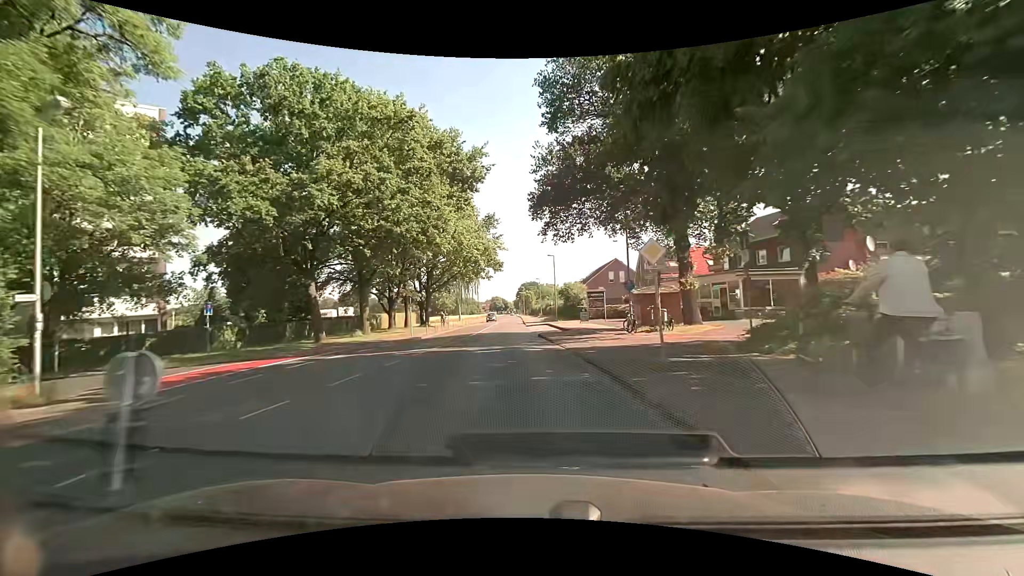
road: tertiary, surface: asphalt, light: Day
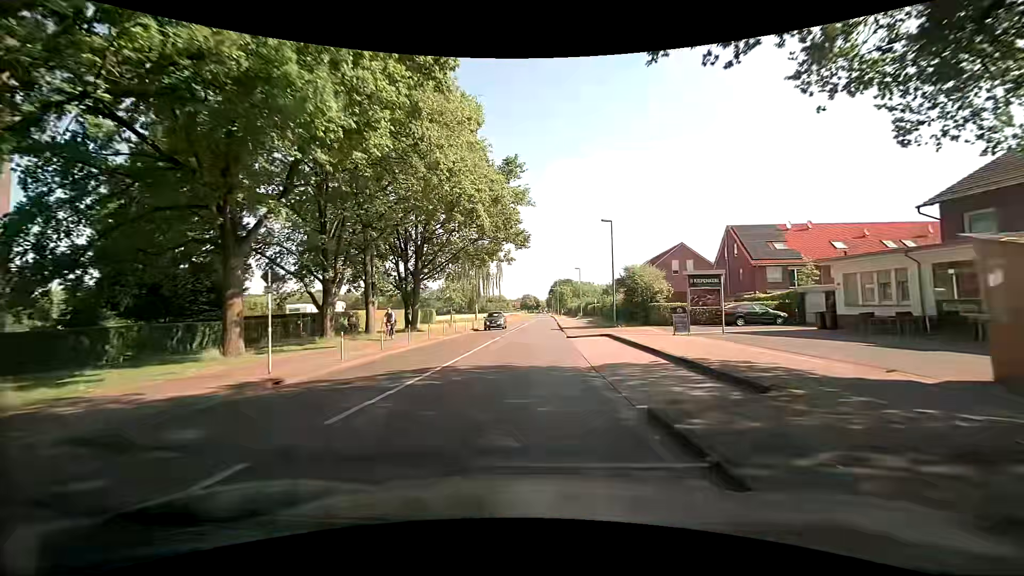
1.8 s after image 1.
(-0.8, +22.0) m; -4°
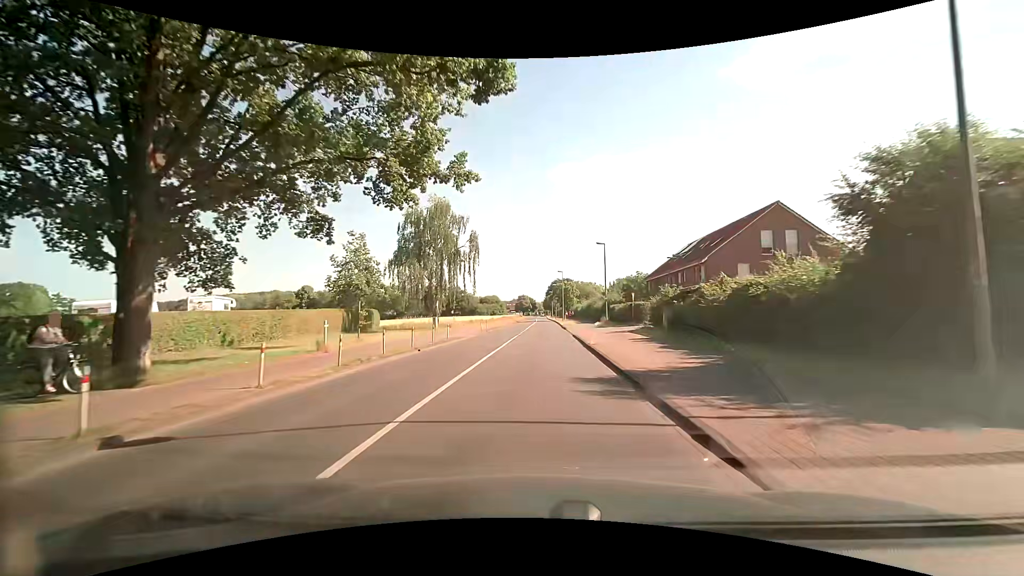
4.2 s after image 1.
(+0.1, +29.5) m; +1°
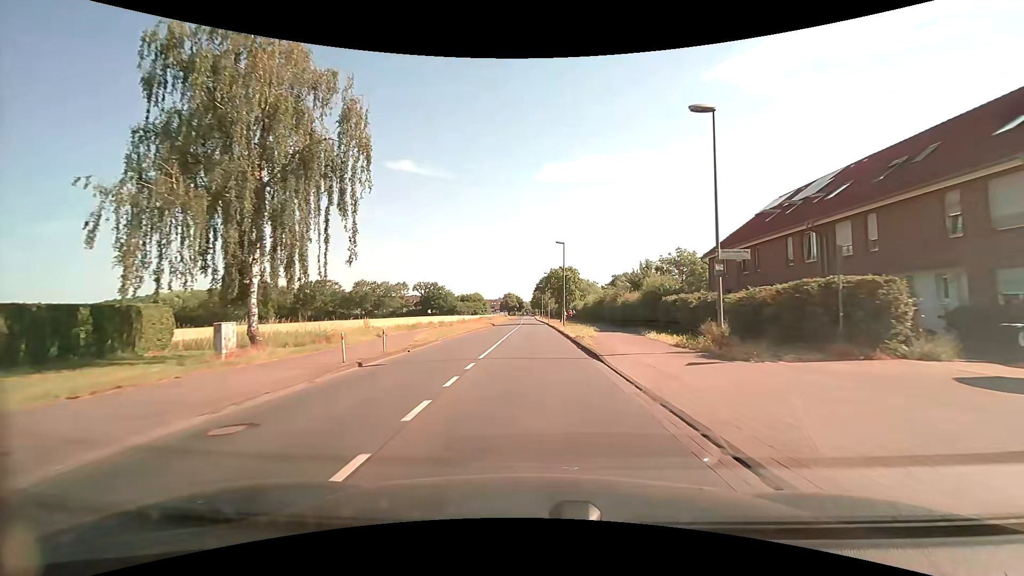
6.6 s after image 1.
(+0.1, +30.5) m; +1°
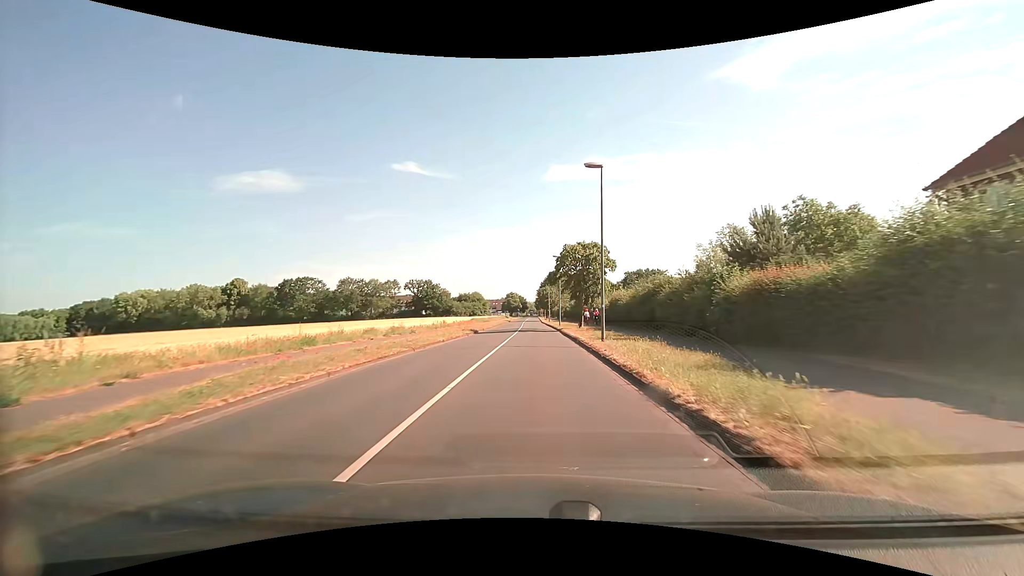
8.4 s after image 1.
(0.0, +23.8) m; 0°
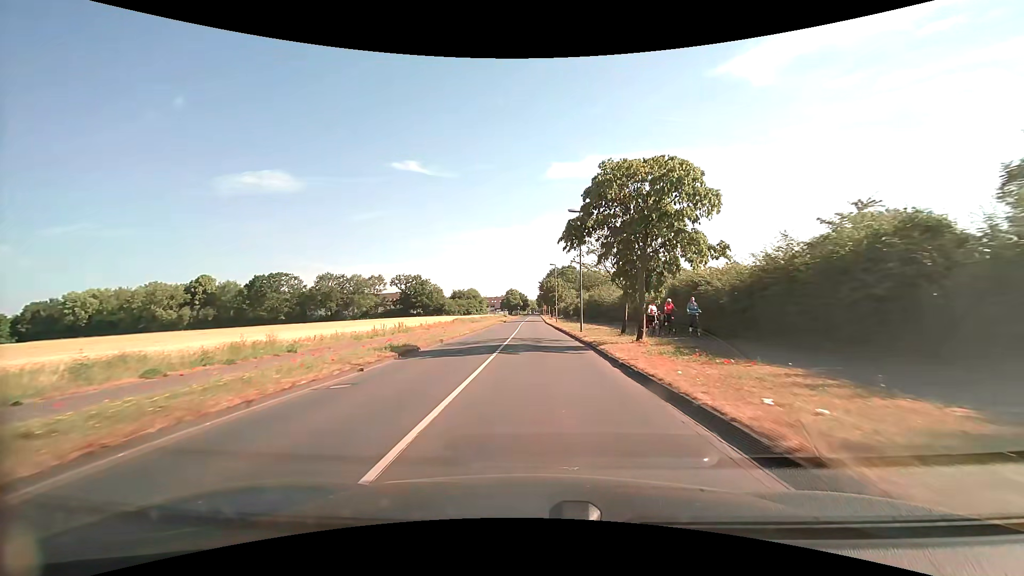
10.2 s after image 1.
(-0.1, +23.4) m; 0°
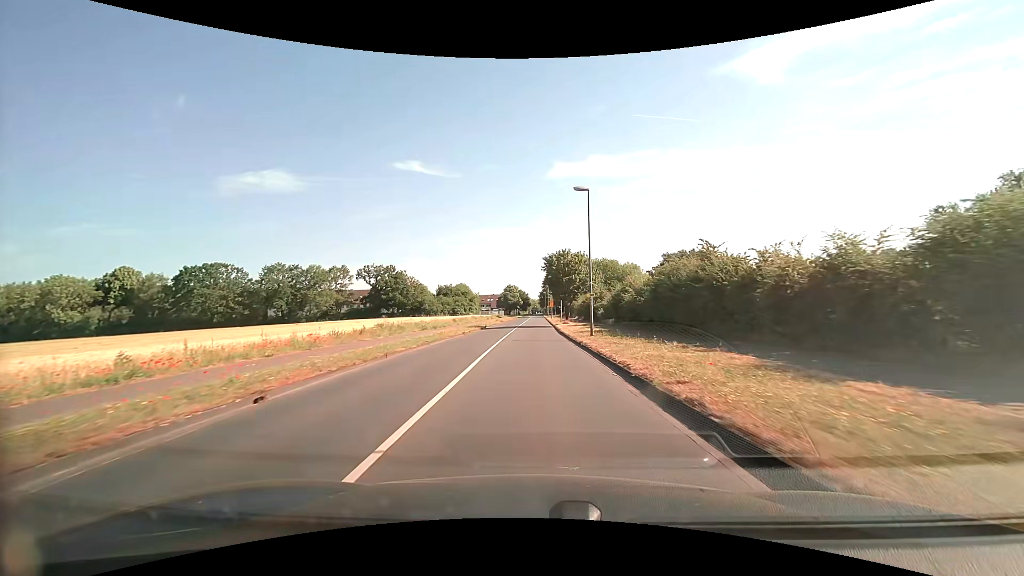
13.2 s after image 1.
(+0.1, +39.3) m; 0°
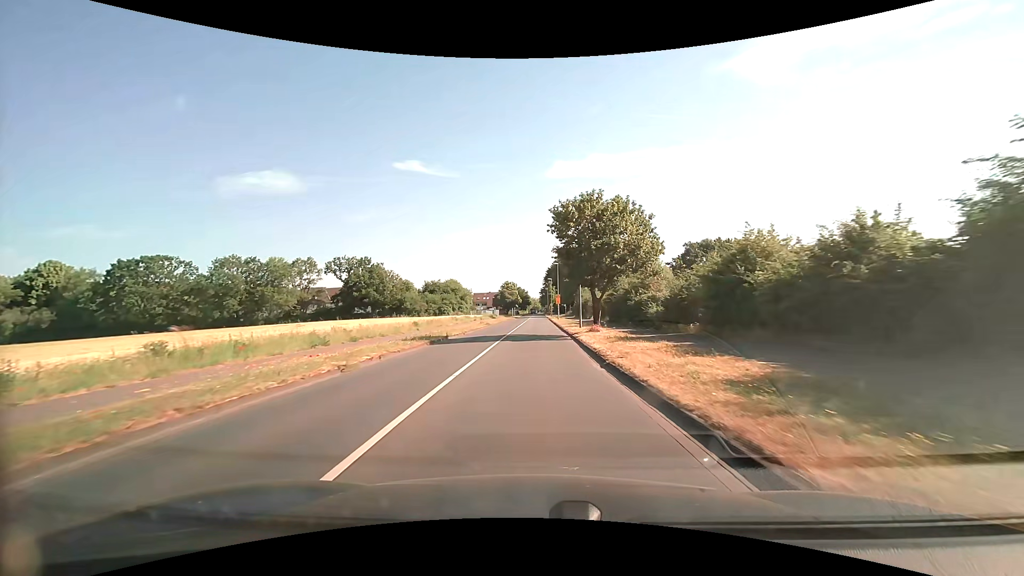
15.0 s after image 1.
(-0.1, +23.8) m; 0°
(0, +10) (0, +20) (0, +30) (0, +40) (0, +50) (0, +60) (0, +70) (0, +80) (0, +90) (0, +100) m
